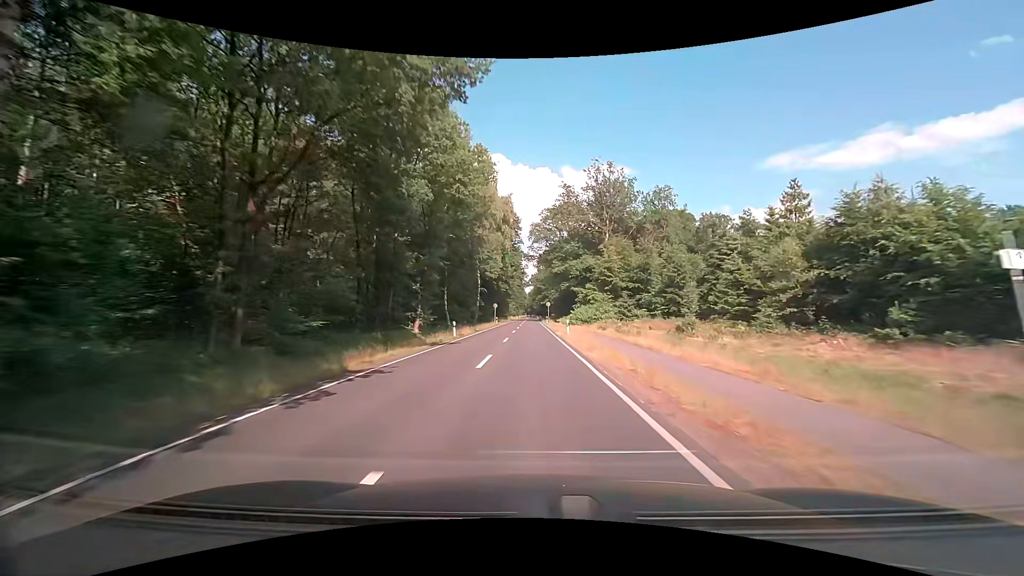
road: secondary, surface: asphalt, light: Day
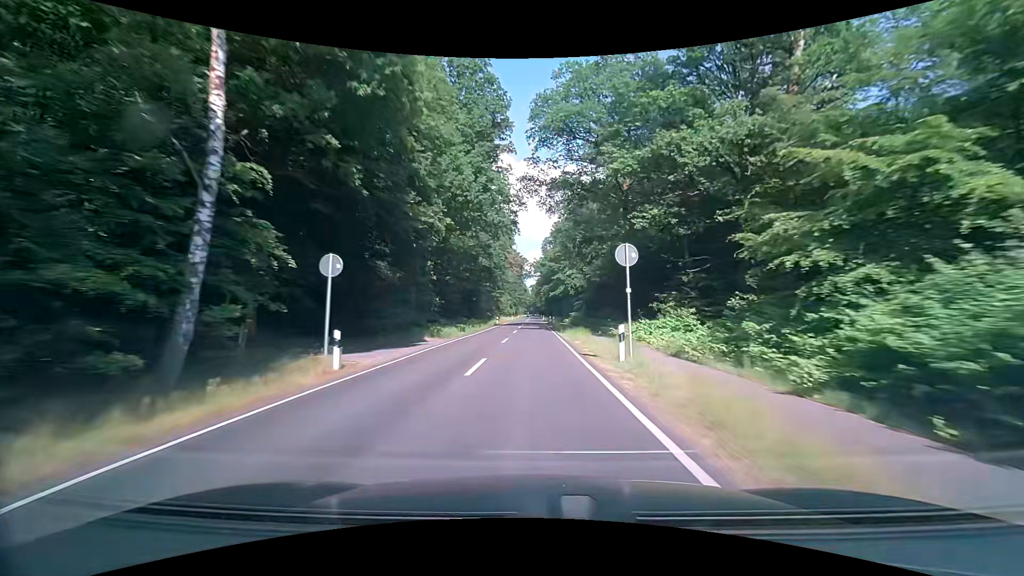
(0.0, +62.4) m; 0°
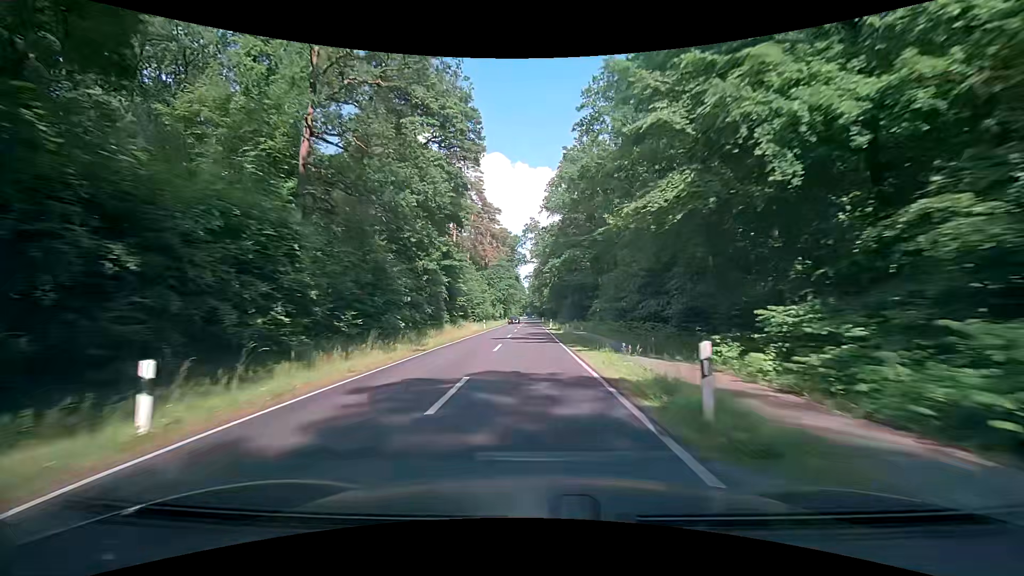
(-0.1, +64.9) m; 0°
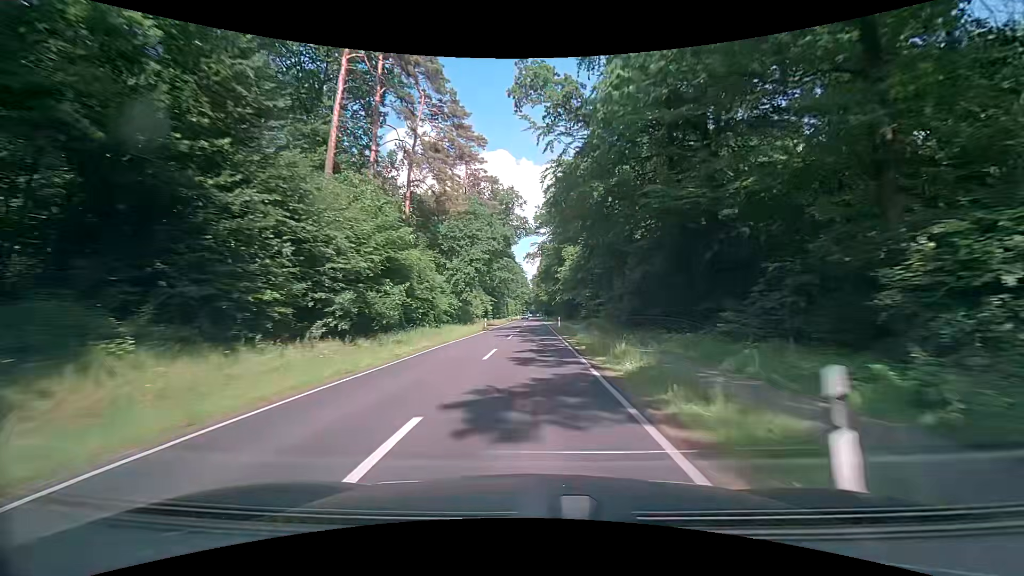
(0.0, +53.1) m; 0°
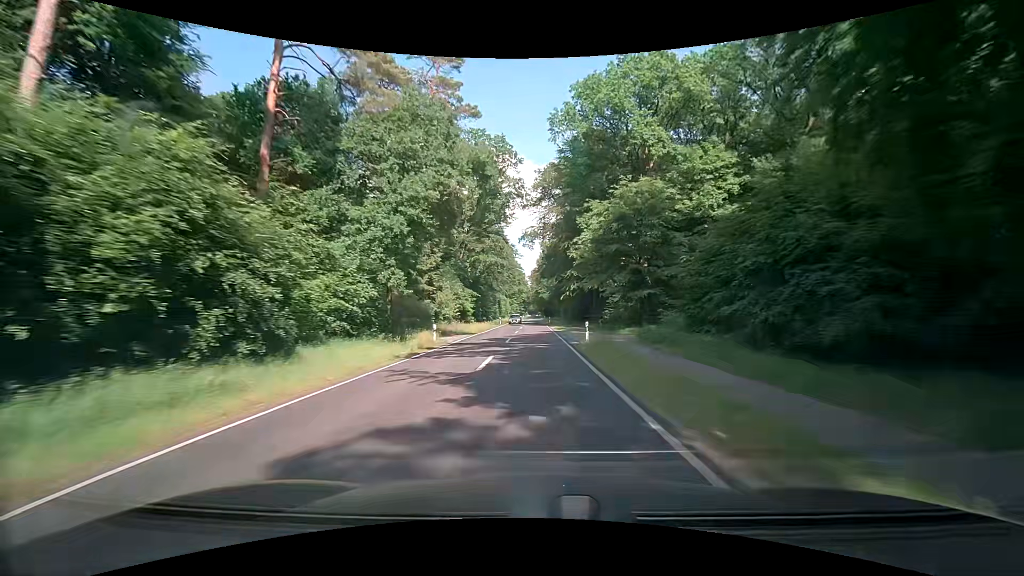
(-0.4, +26.9) m; -1°
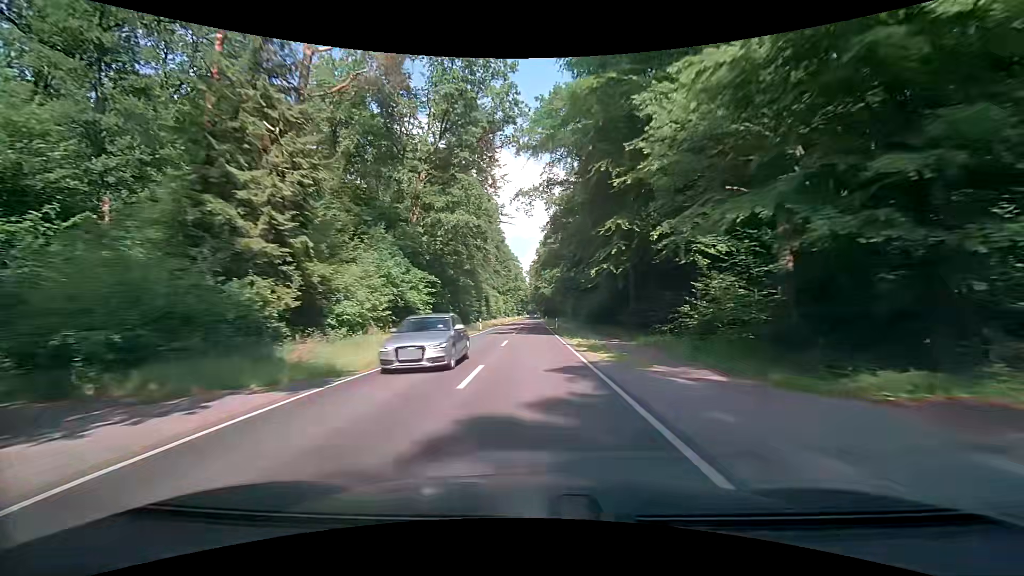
(+0.2, +27.2) m; 0°
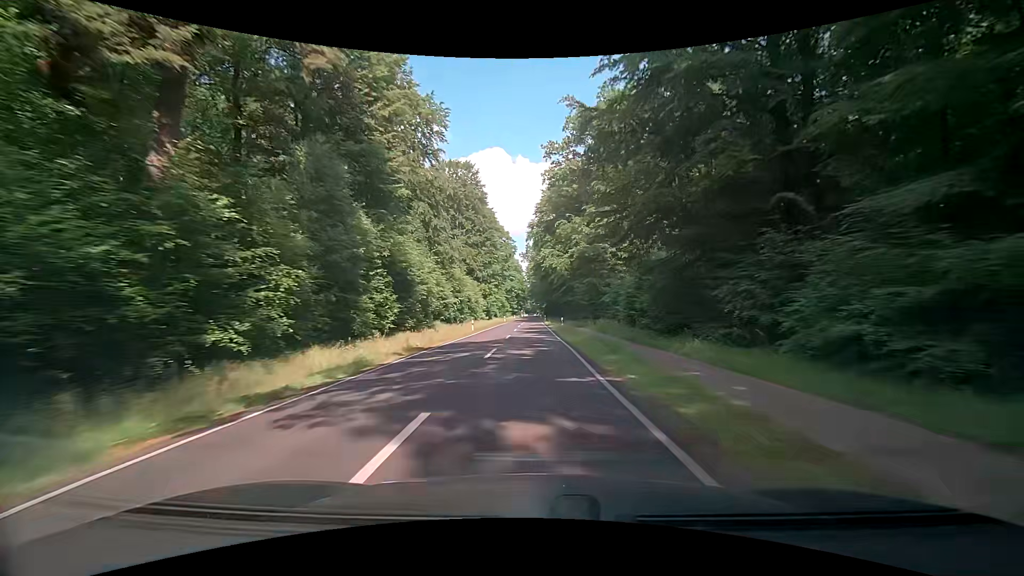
(+0.2, +55.1) m; 0°
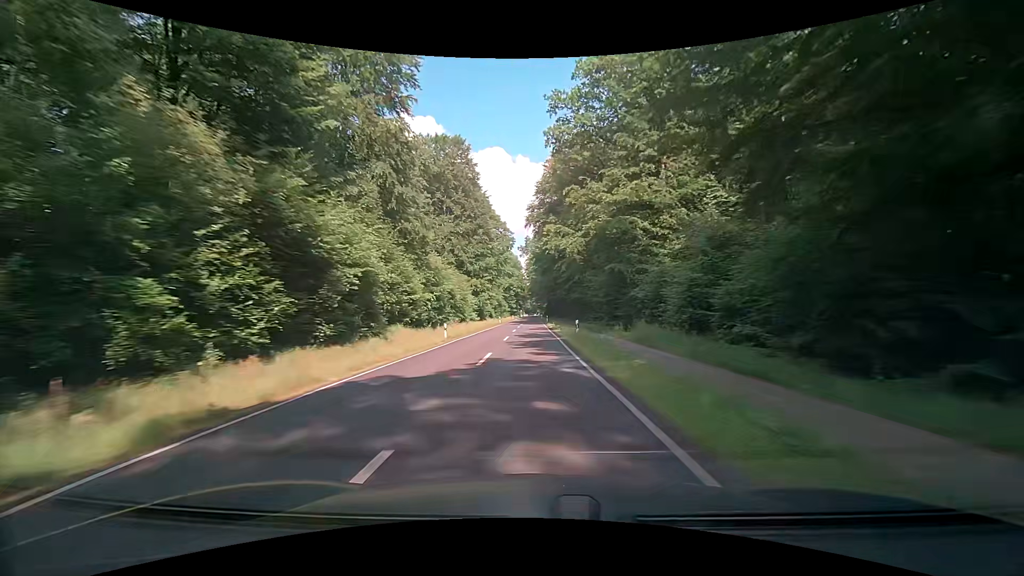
(0.0, +13.8) m; 0°
(0, +10) (0, +20) (0, +30) (0, +40) (0, +50) (0, +60) (0, +70) (0, +80) (0, +90) (0, +100) m
